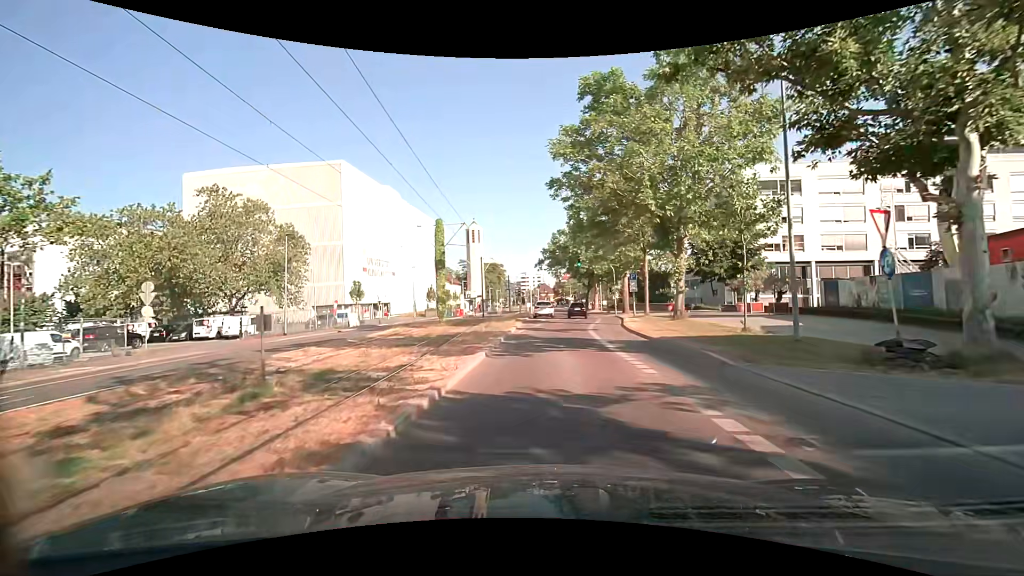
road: secondary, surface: asphalt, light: Day
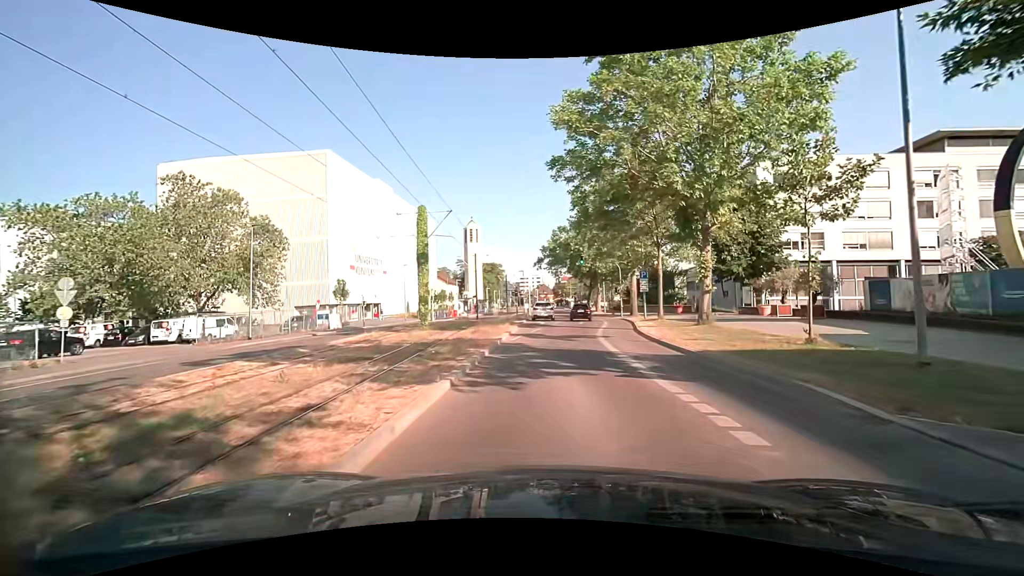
(0.0, +4.7) m; 0°
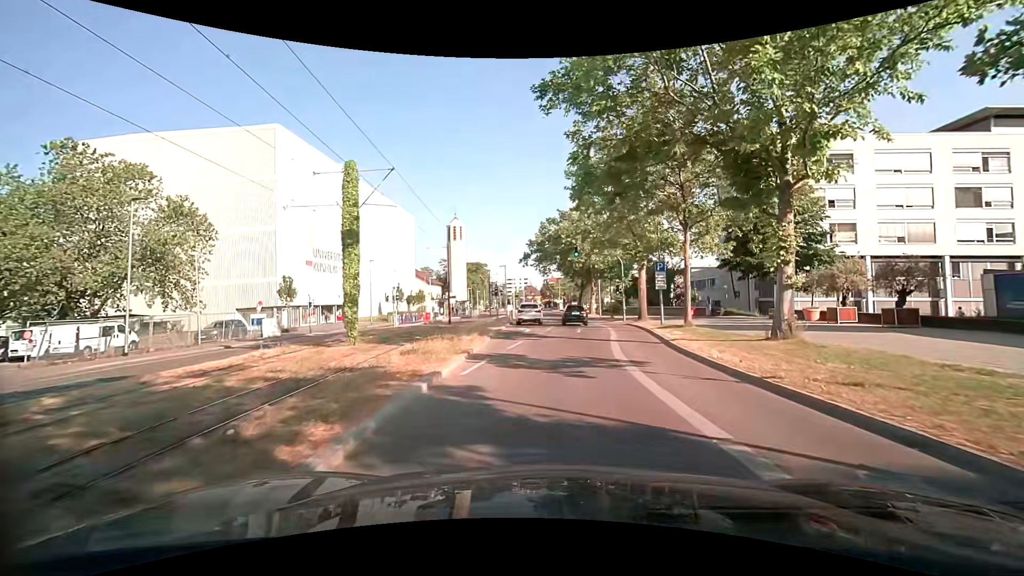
(+0.2, +9.3) m; +2°
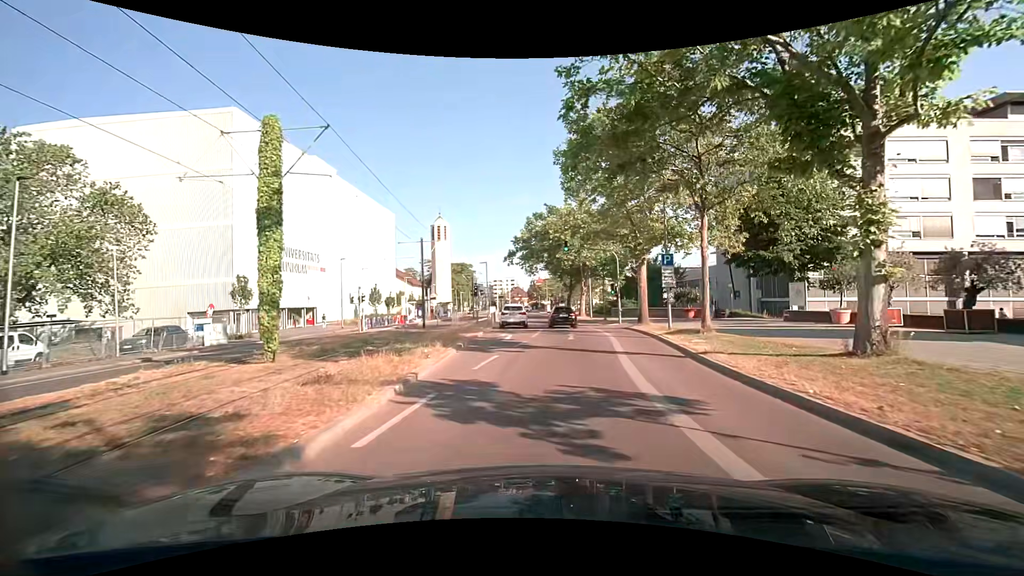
(+0.1, +4.9) m; +2°
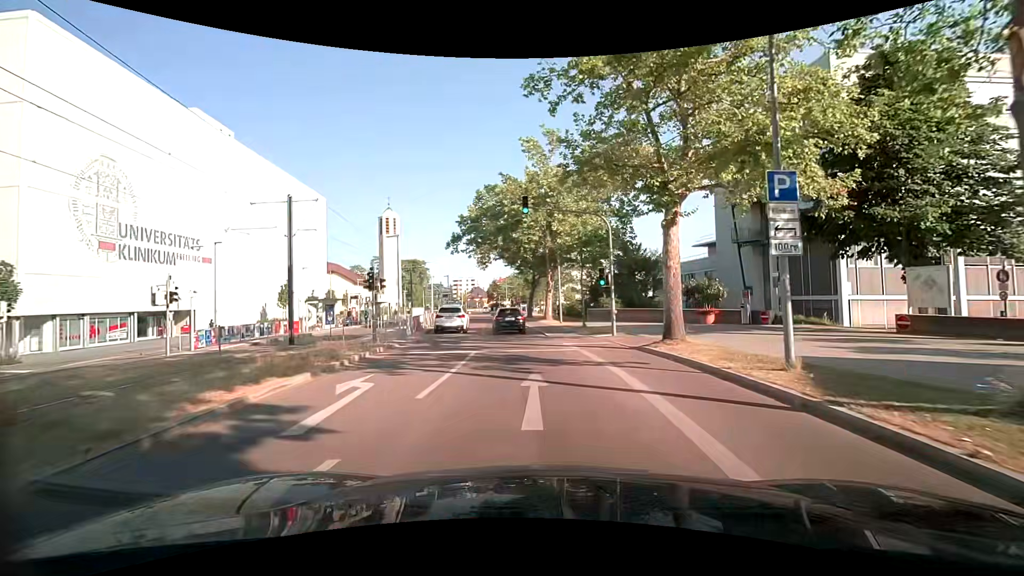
(+0.6, +15.3) m; +4°
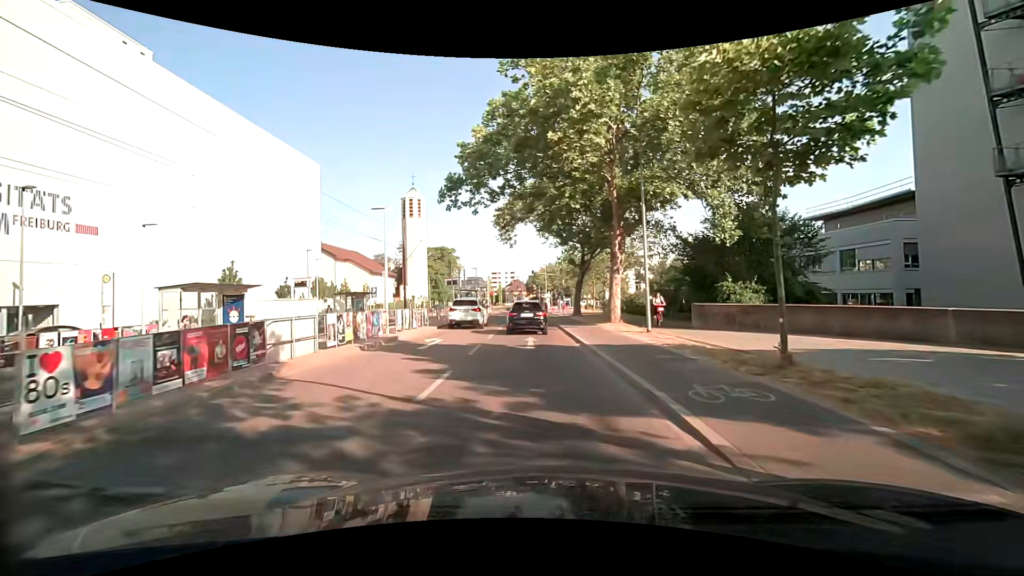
(-0.9, +20.4) m; -5°
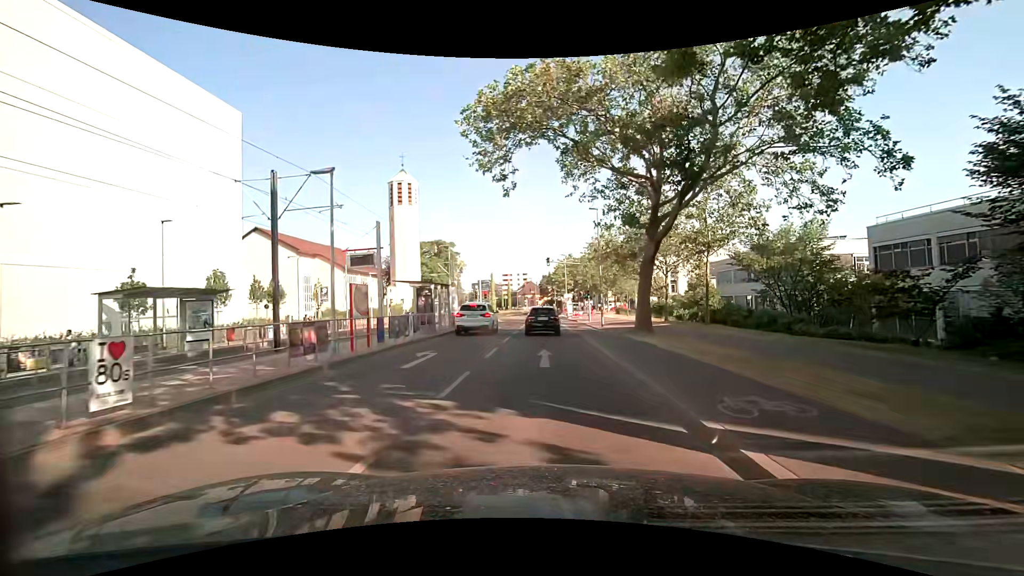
(-0.8, +23.5) m; -2°
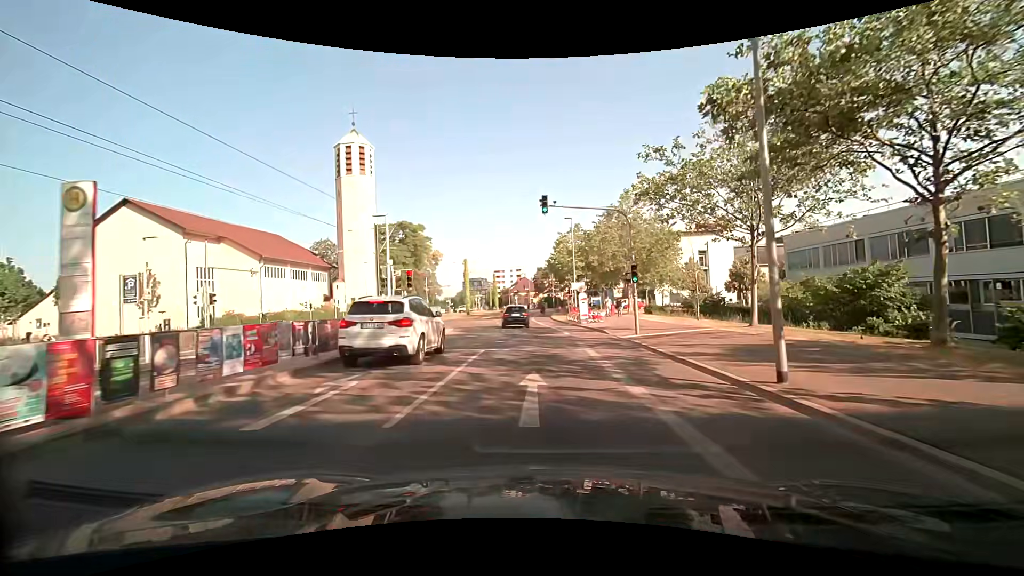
(-0.1, +26.2) m; 0°
(0, +10) (0, +20) (-1, +30) (-2, +40) (-2, +50) (-2, +60) (-2, +70) (-1, +80) (-1, +90) (-2, +100) m
